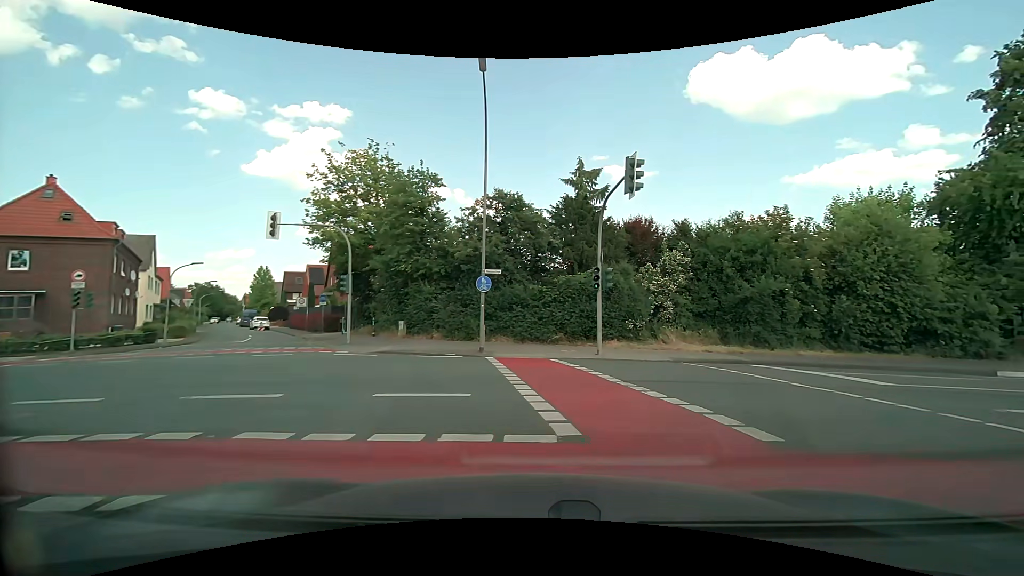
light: Day
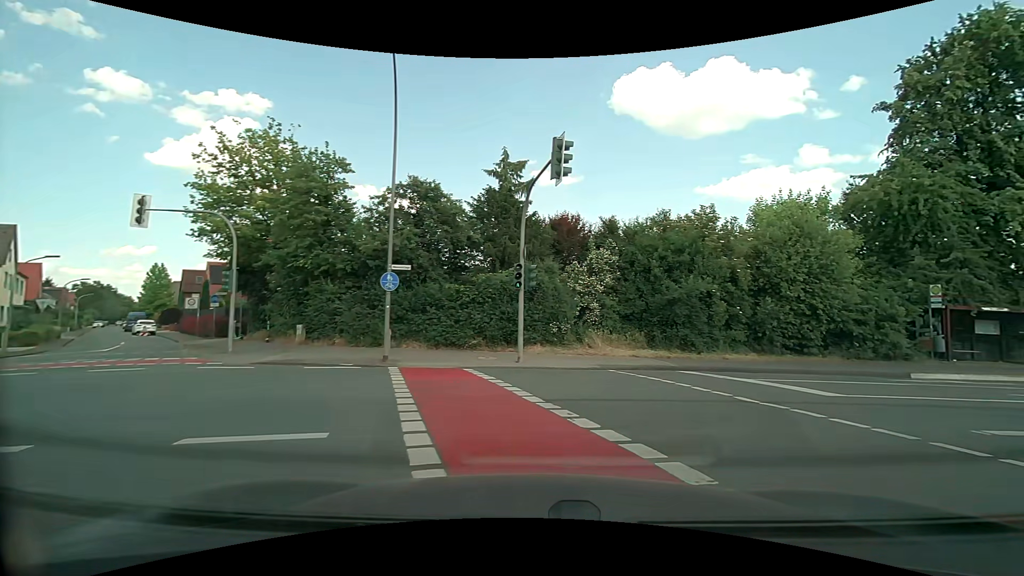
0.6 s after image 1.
(+0.2, +2.3) m; +8°
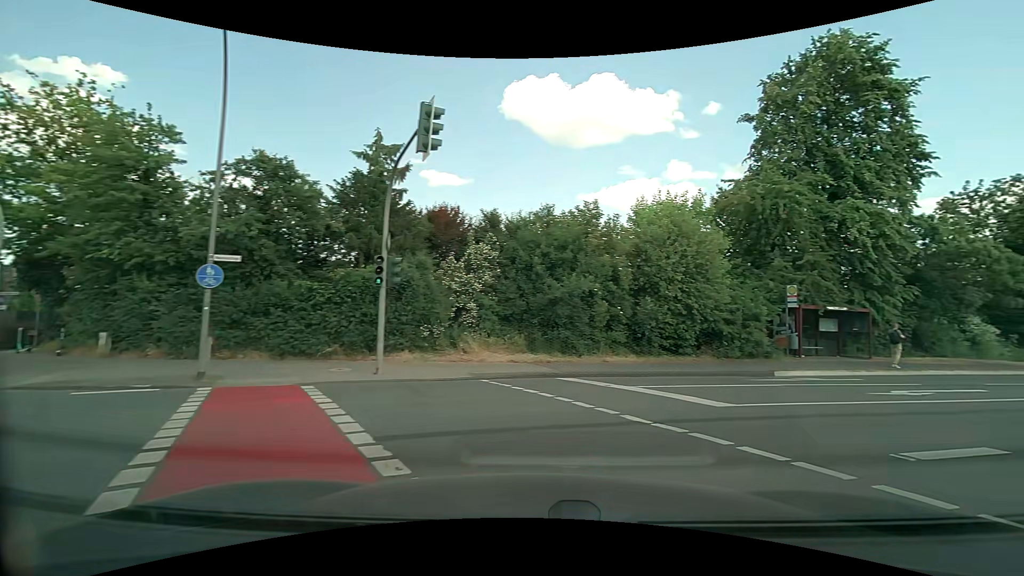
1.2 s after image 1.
(+0.2, +2.3) m; +12°
